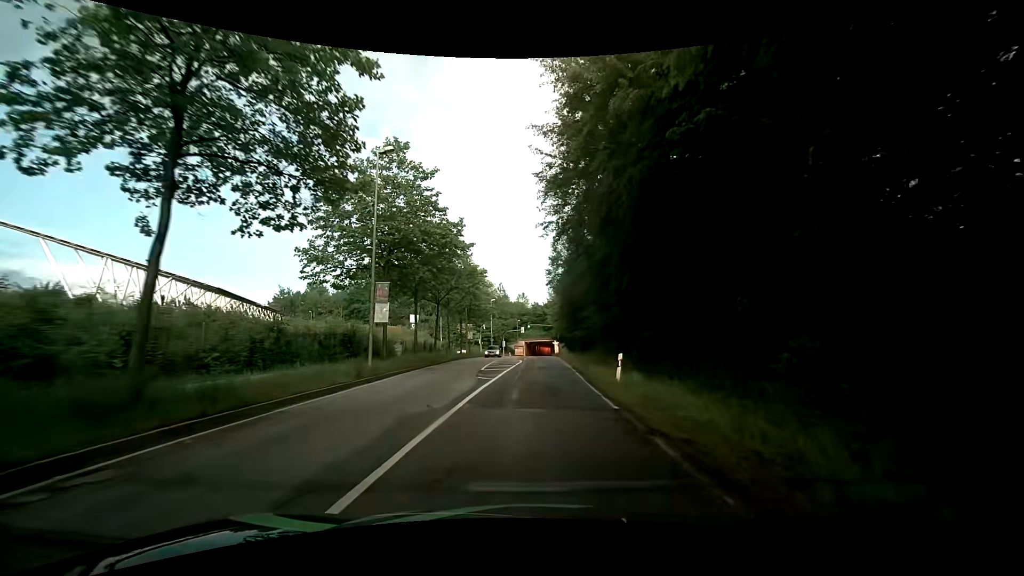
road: secondary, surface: asphalt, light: Day
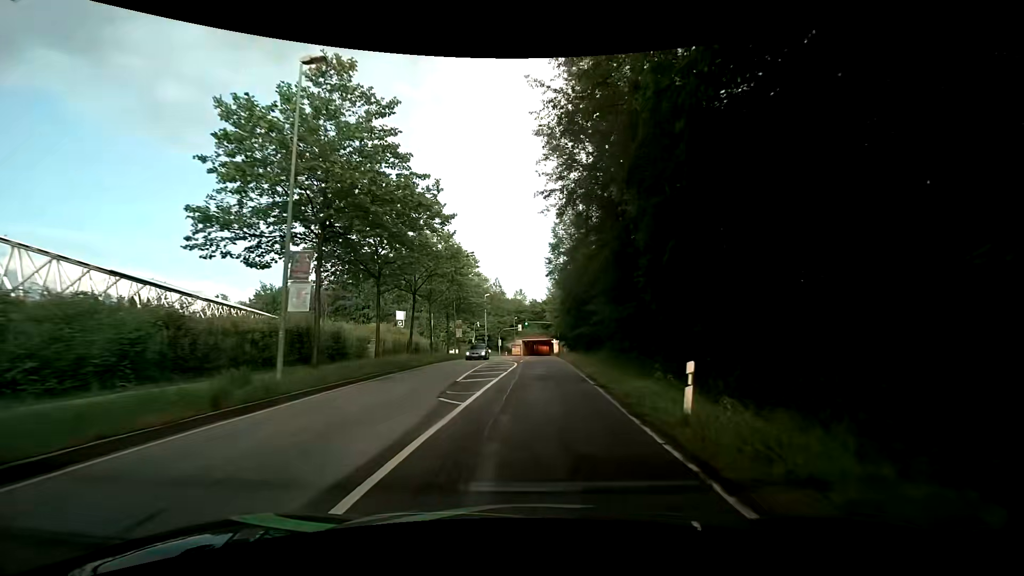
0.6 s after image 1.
(0.0, +7.6) m; 0°
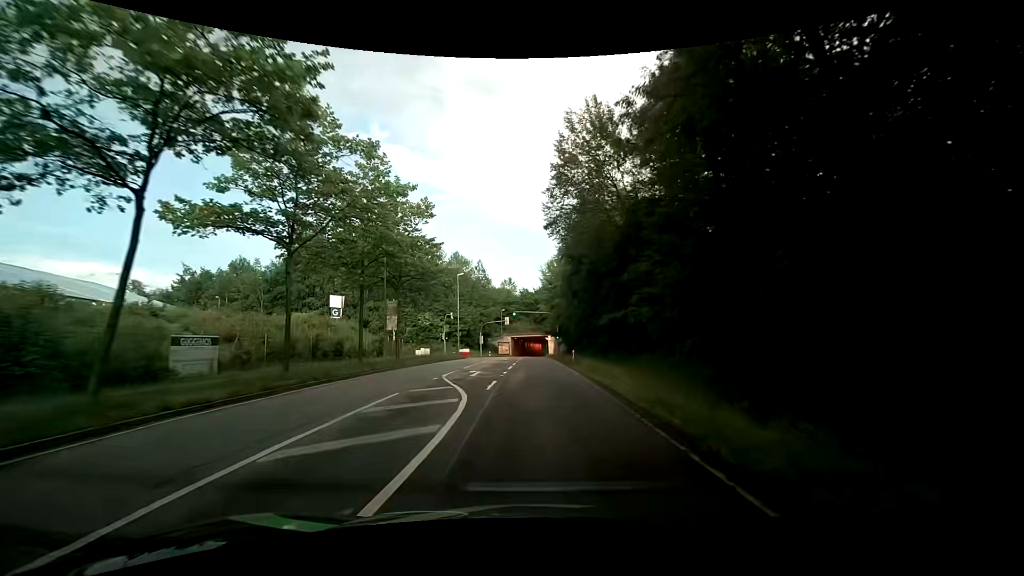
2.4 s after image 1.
(+0.2, +23.0) m; +1°
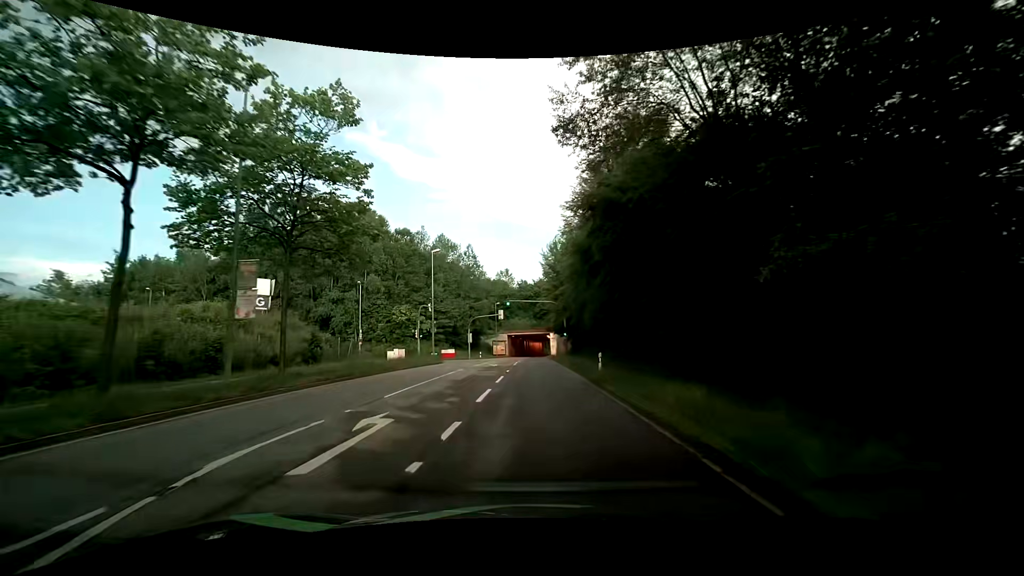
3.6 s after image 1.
(+0.1, +15.5) m; 0°
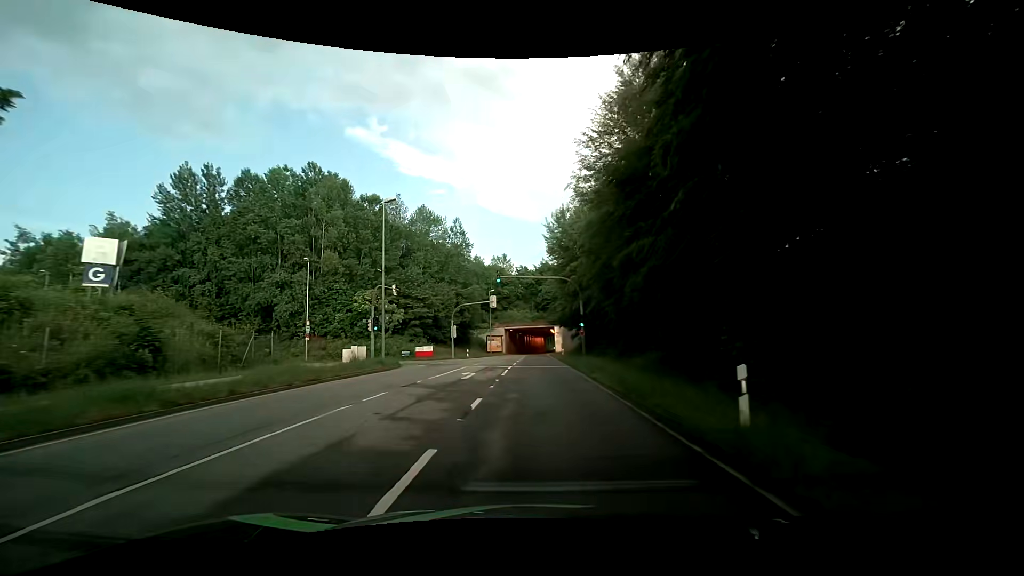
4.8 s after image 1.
(0.0, +15.6) m; 0°
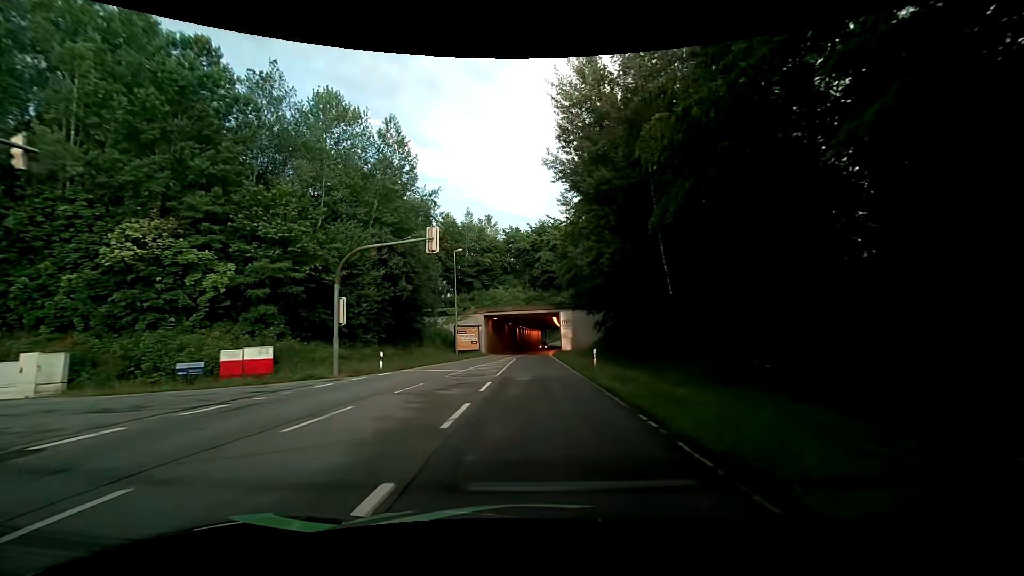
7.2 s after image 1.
(+0.2, +31.4) m; 0°
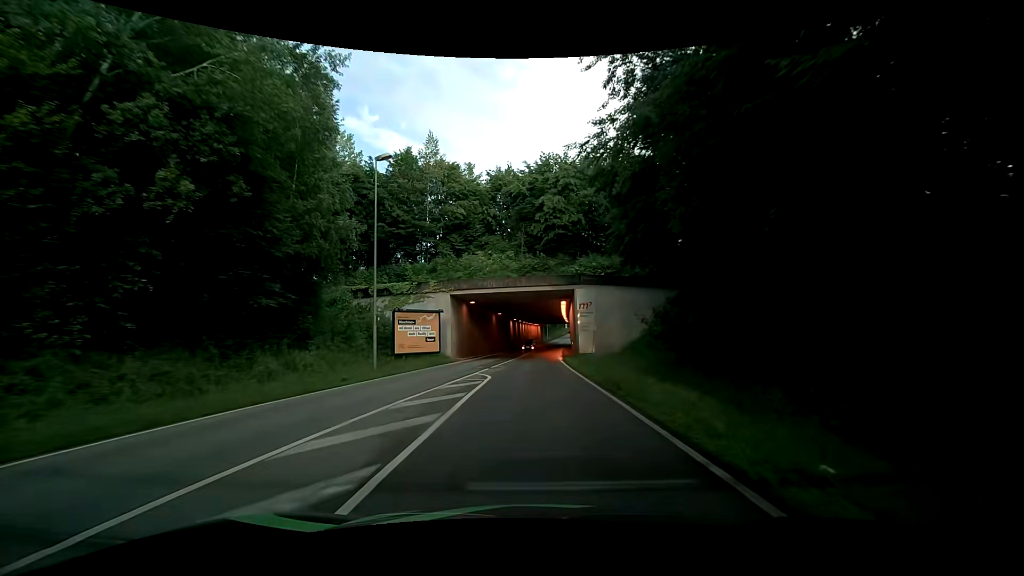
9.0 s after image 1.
(+0.4, +23.6) m; +2°
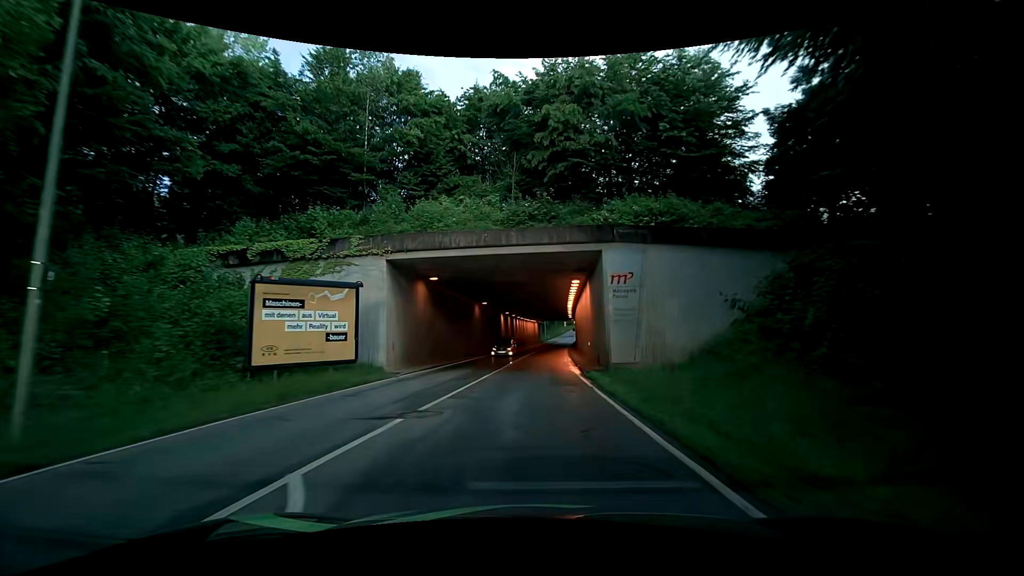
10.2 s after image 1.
(-0.2, +15.5) m; 0°
